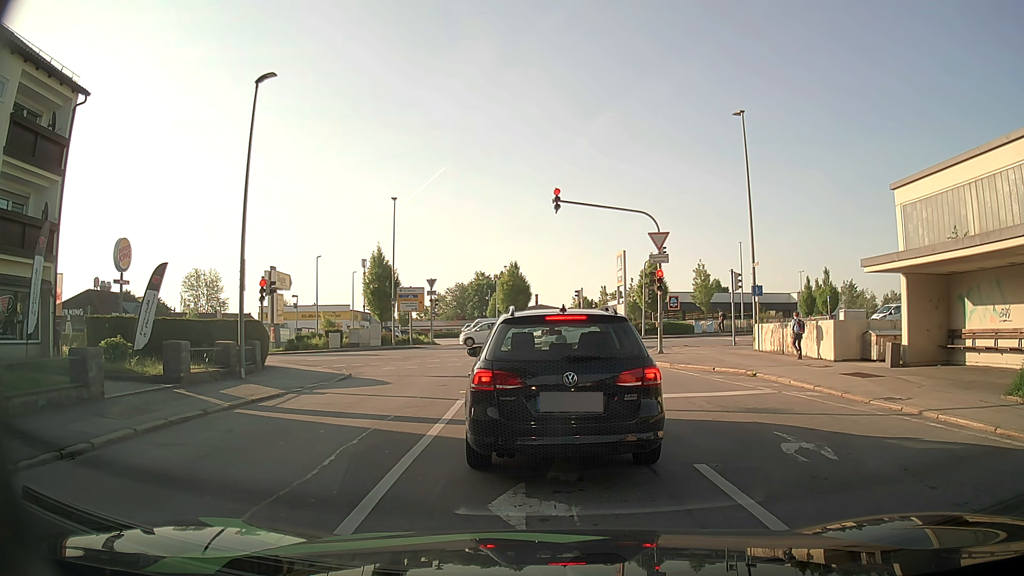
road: residential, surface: asphalt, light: Day
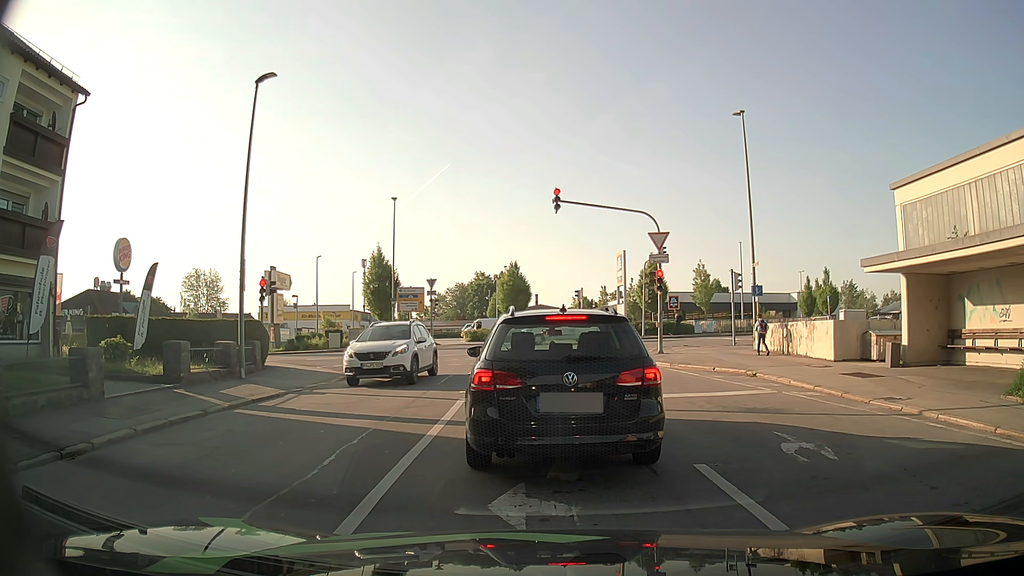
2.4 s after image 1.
(0.0, 0.0) m; 0°
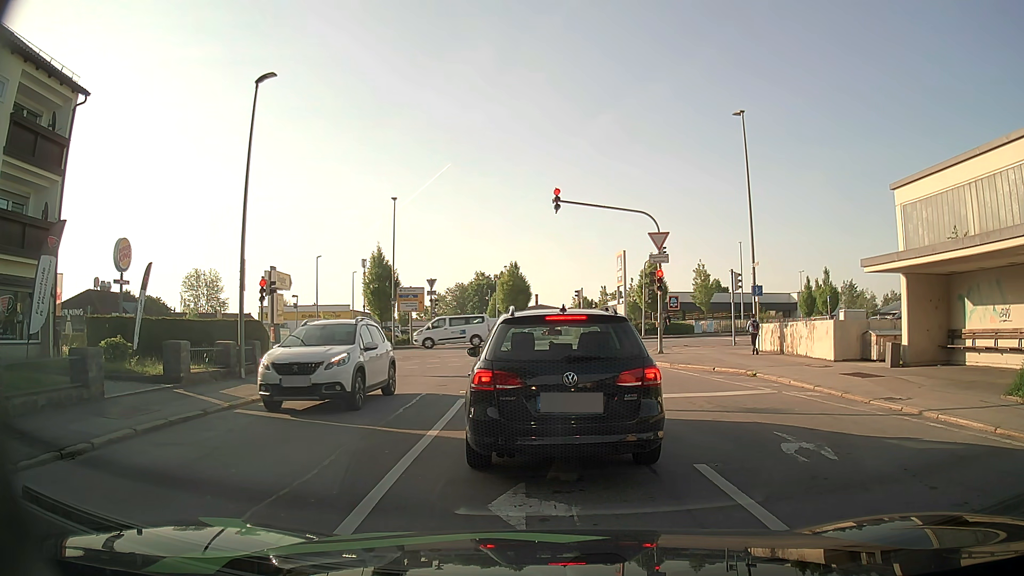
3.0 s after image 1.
(0.0, 0.0) m; 0°
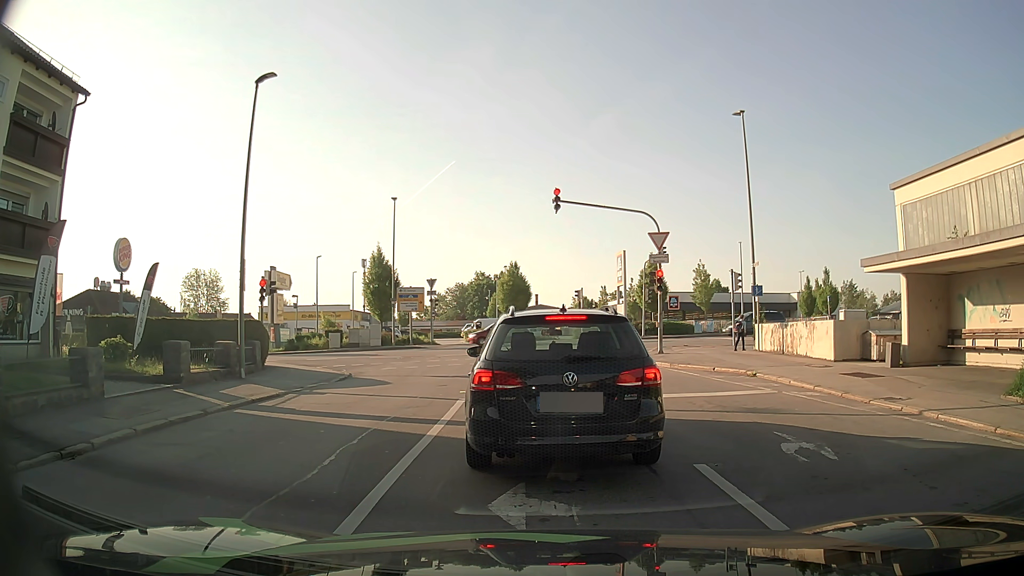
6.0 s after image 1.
(0.0, 0.0) m; 0°
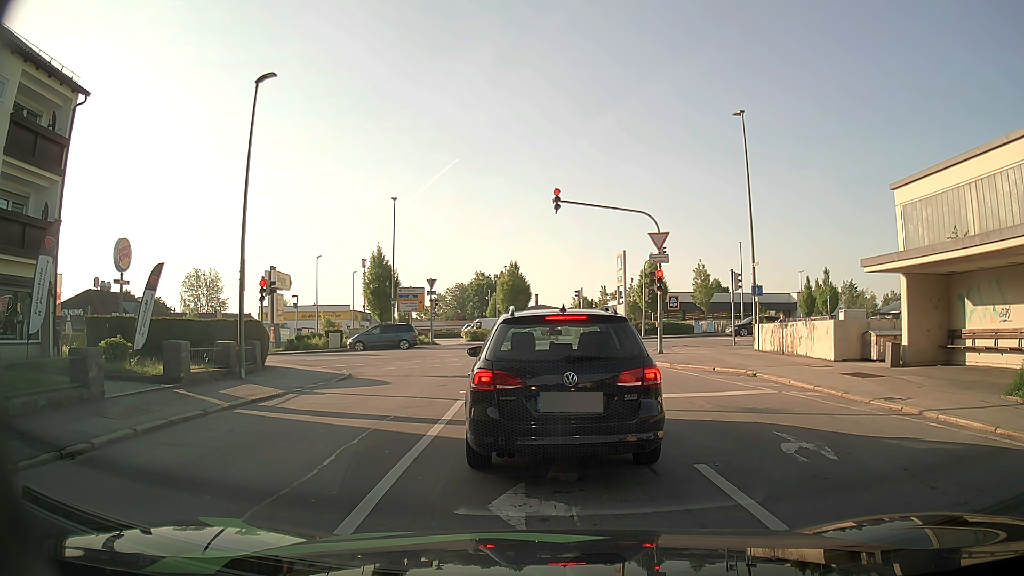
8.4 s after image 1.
(0.0, 0.0) m; 0°
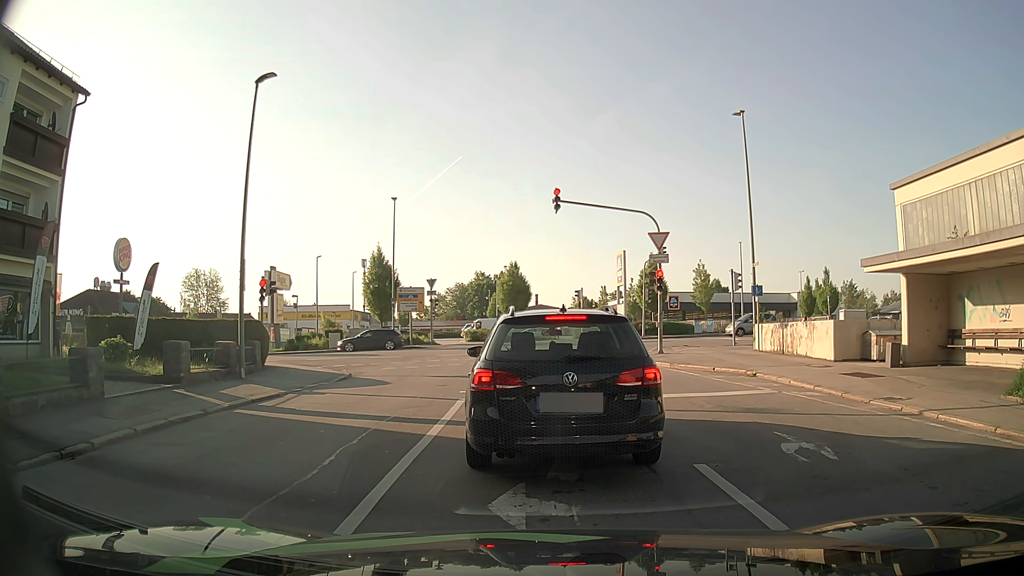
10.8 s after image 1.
(0.0, 0.0) m; 0°
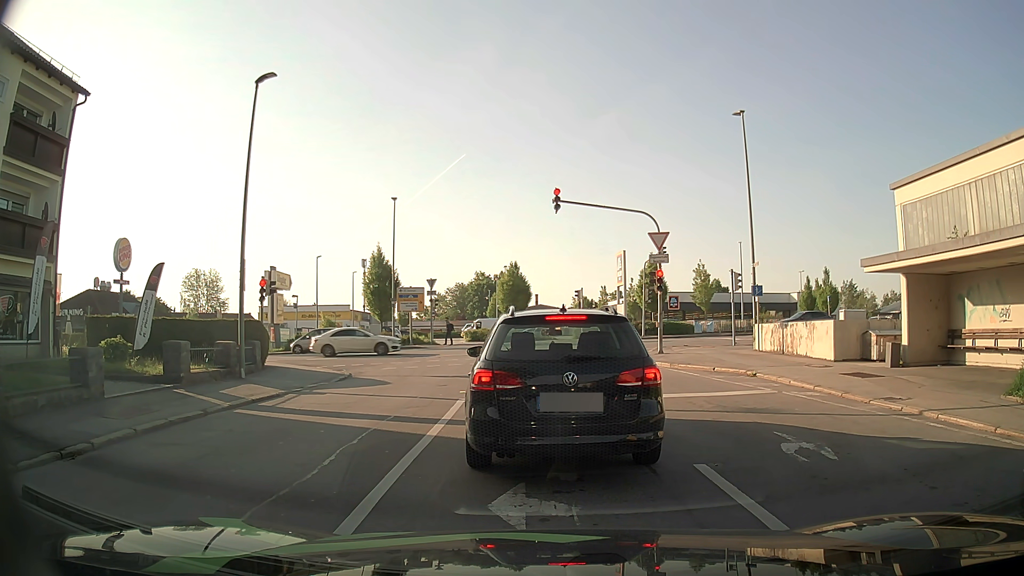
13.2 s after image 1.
(0.0, 0.0) m; 0°
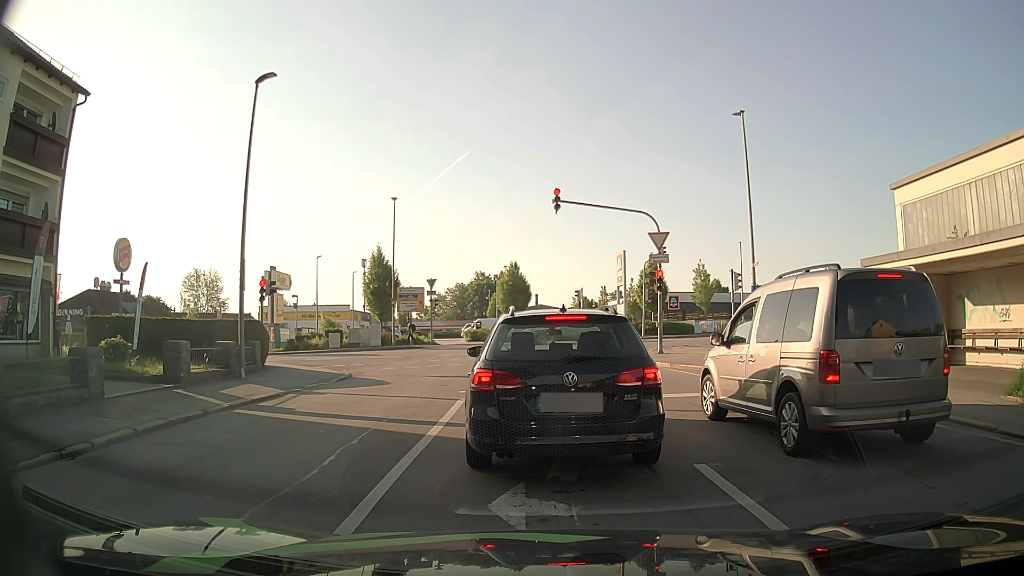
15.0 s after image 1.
(0.0, 0.0) m; 0°
